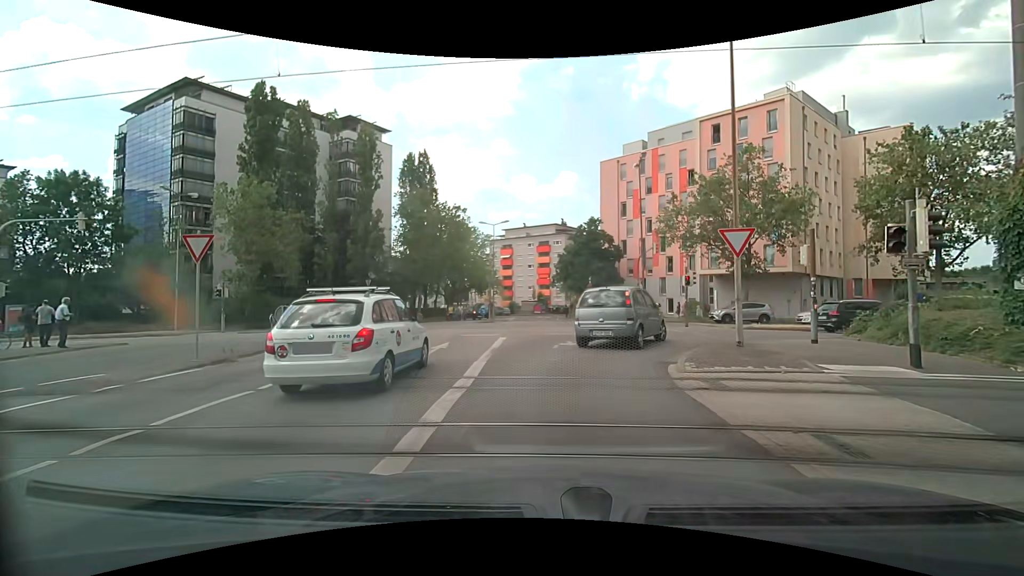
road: residential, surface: asphalt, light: Day
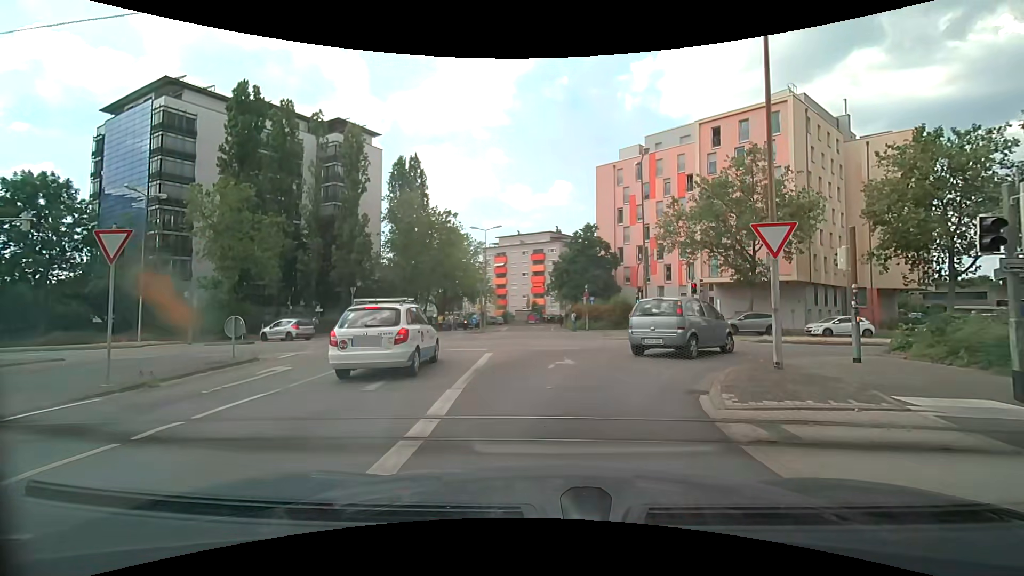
(0.0, +2.3) m; +1°
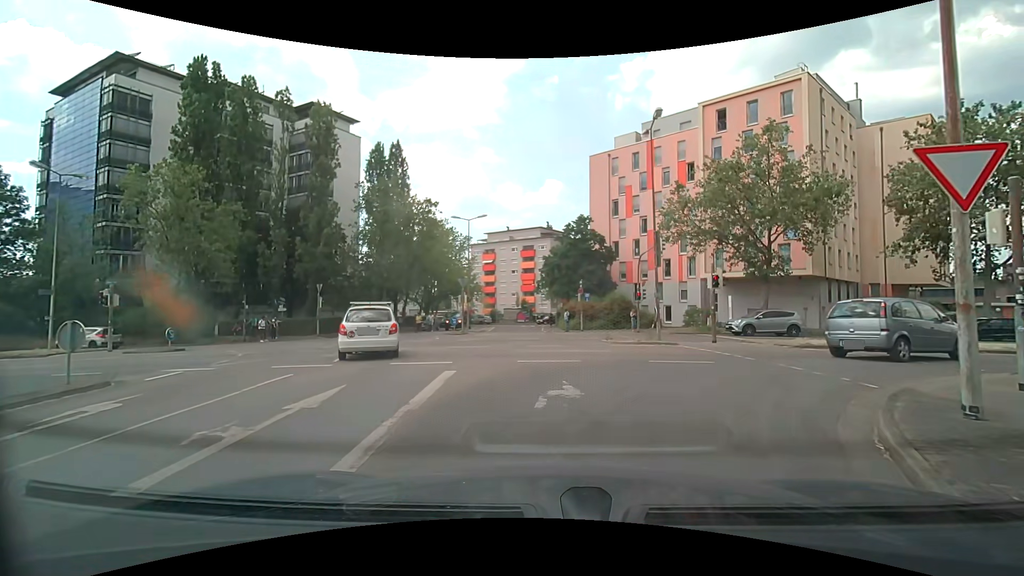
(-0.1, +4.7) m; 0°
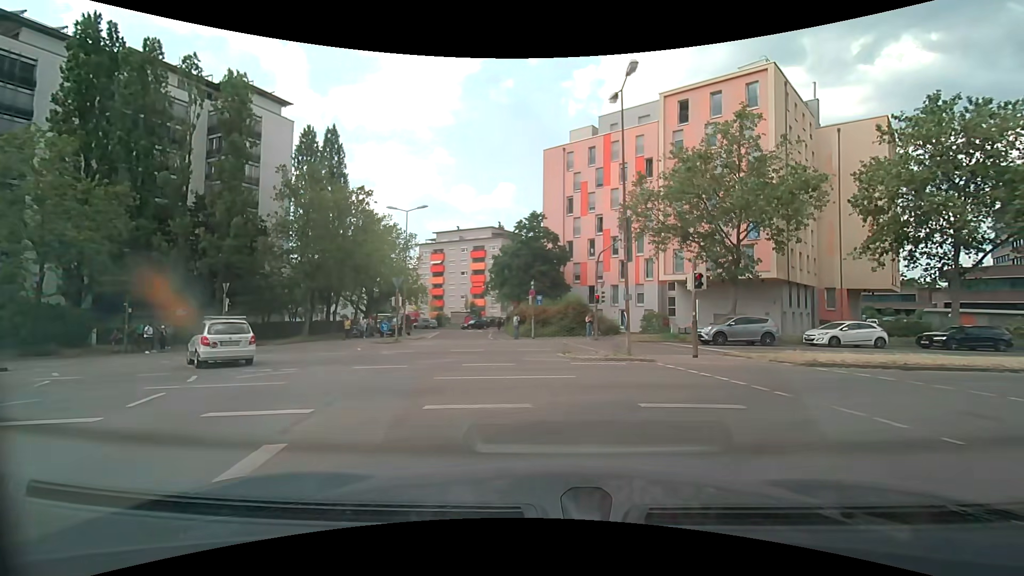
(+0.2, +4.5) m; +5°
(+4, +9) (+13, +12) (+23, +13) (+33, +15) (+43, +16) (+53, +18) (+62, +19) (+72, +20) (+82, +22) (+92, +24) m
